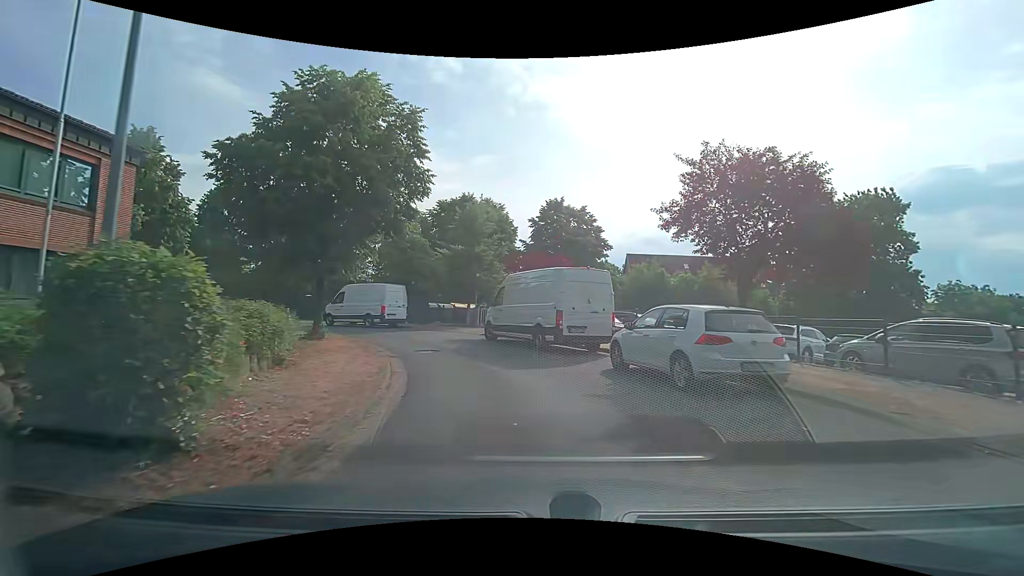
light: Day
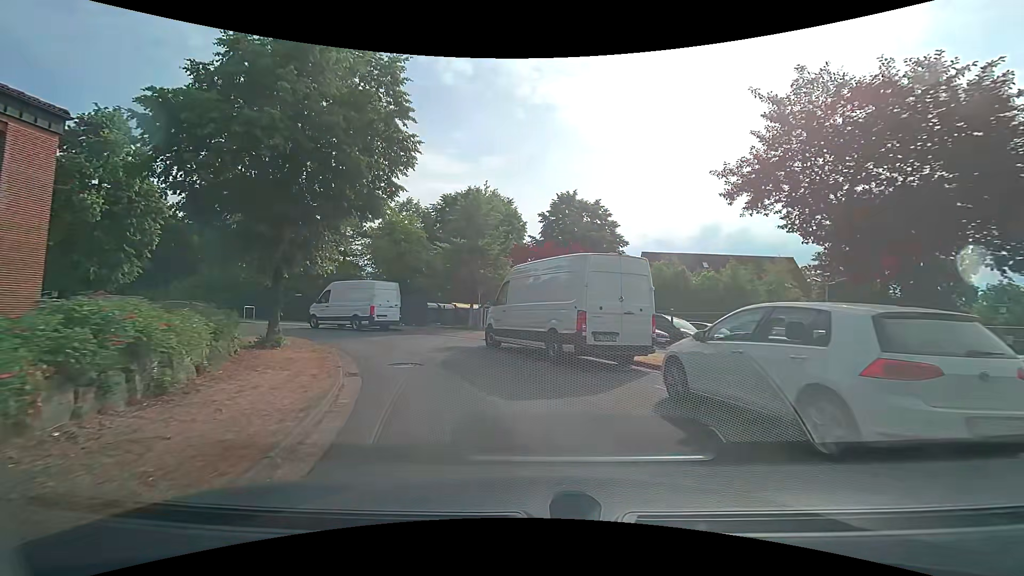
(0.0, +3.7) m; -1°
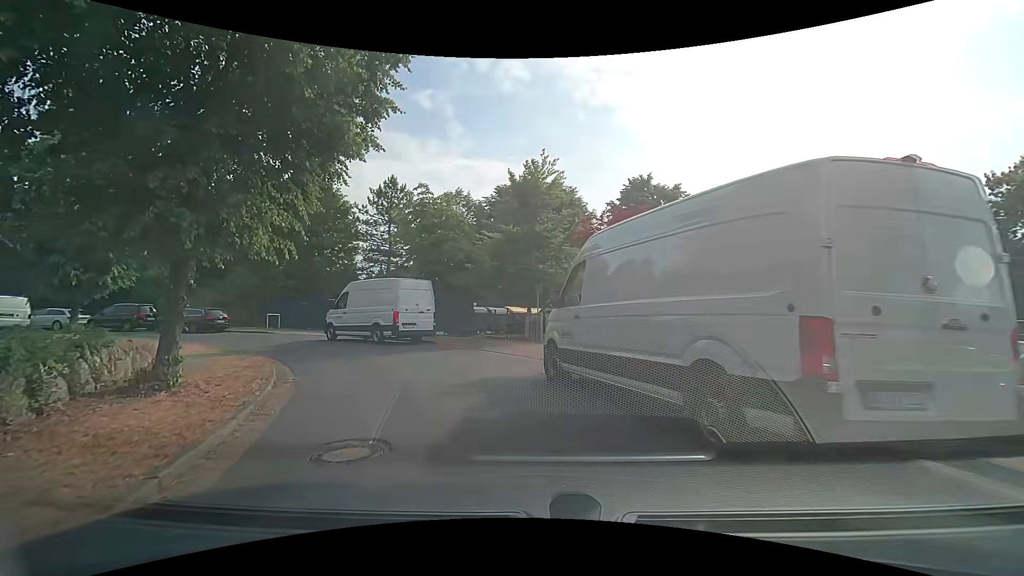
(-0.2, +6.7) m; -6°
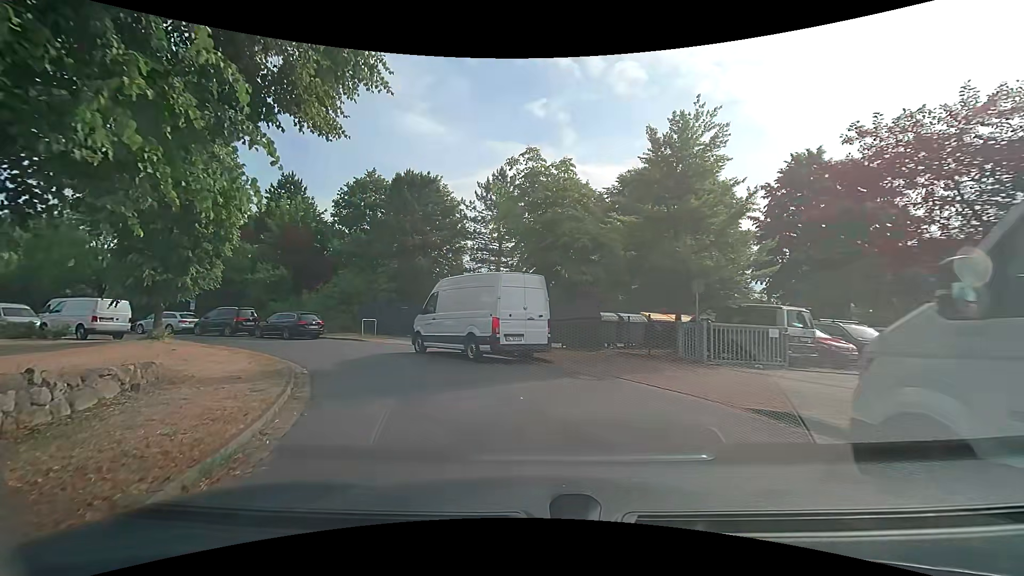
(-0.7, +5.7) m; -13°
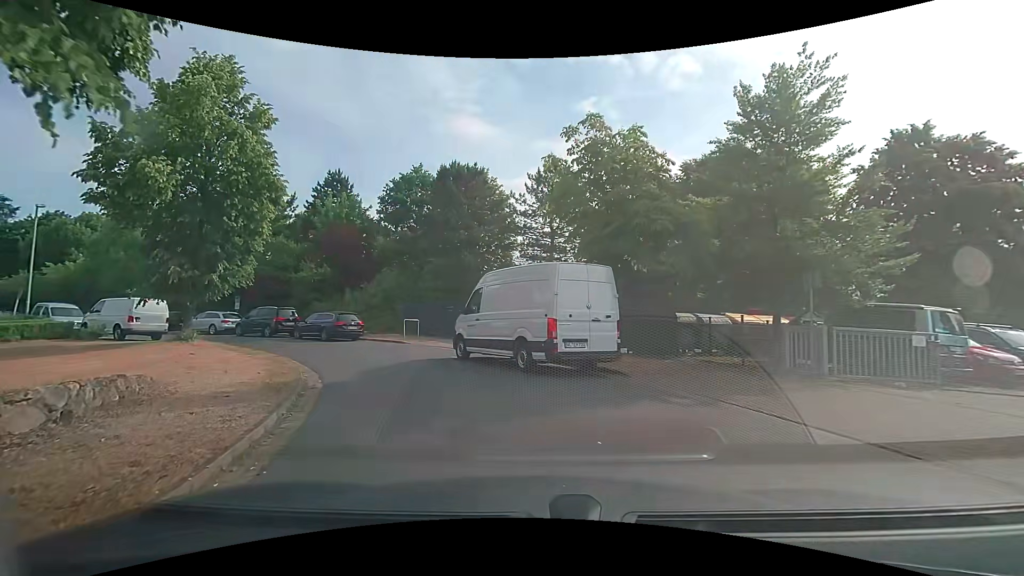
(-0.2, +2.7) m; -5°
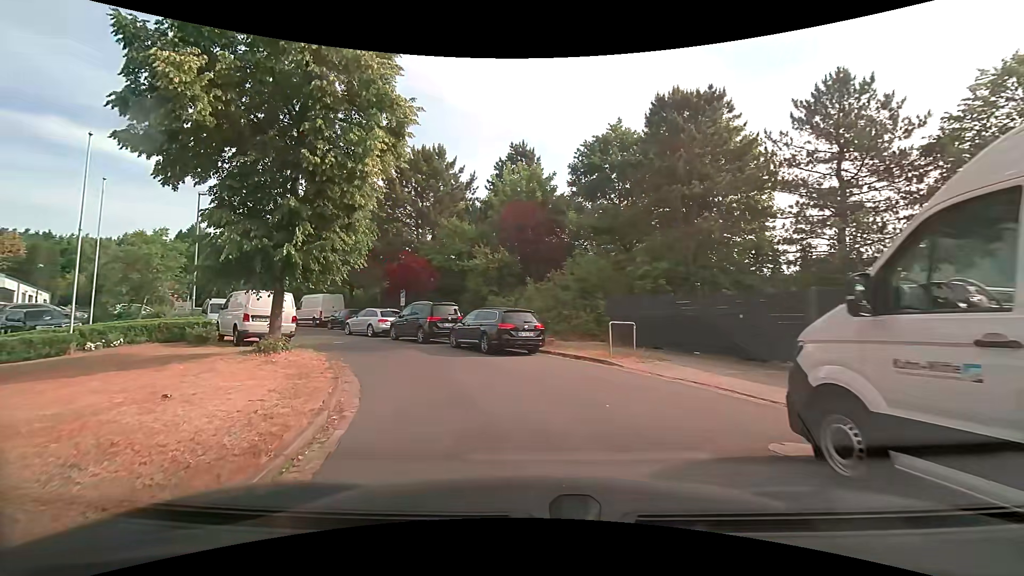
(-2.2, +10.3) m; -24°
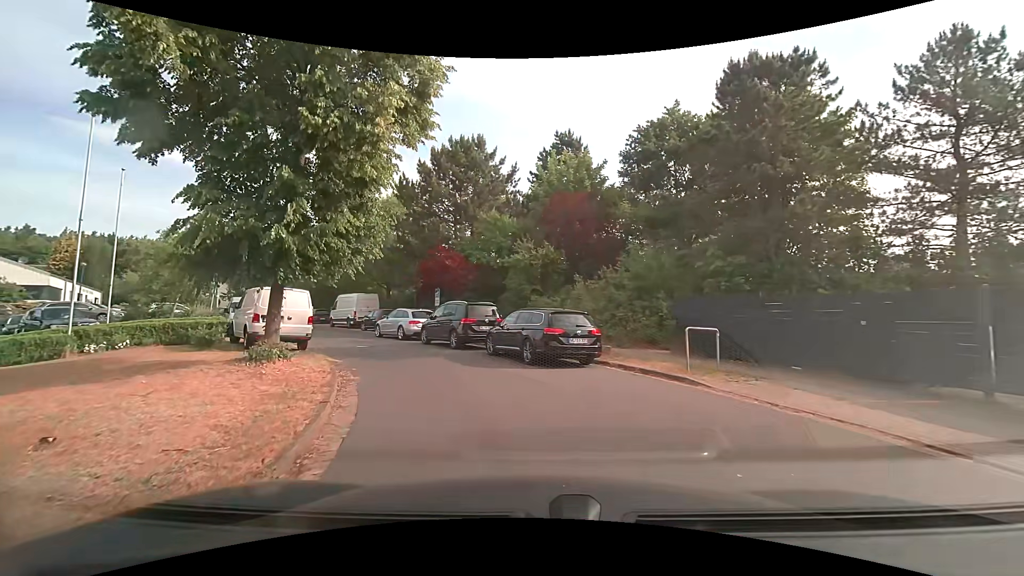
(-0.1, +2.8) m; -5°
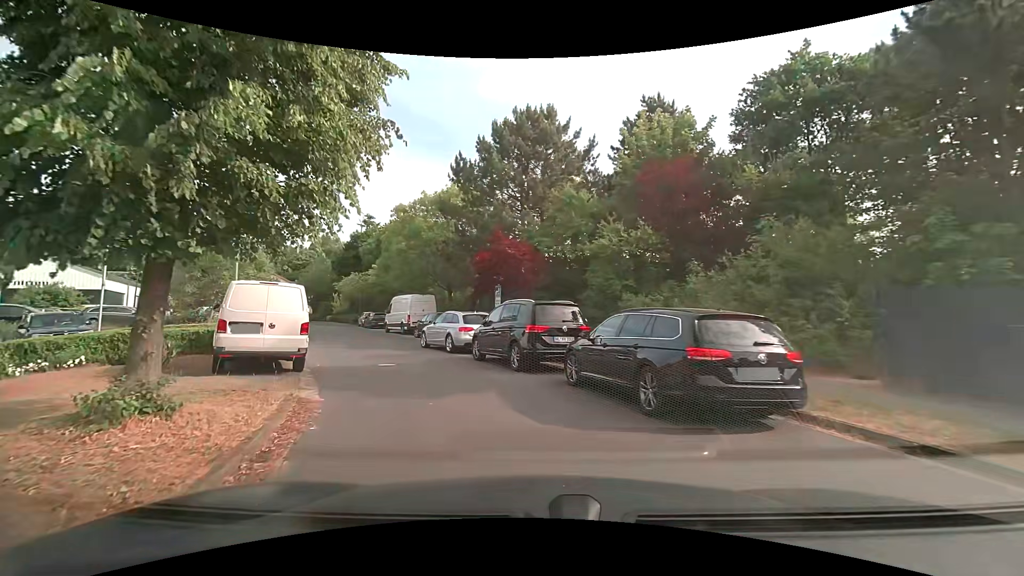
(-0.3, +5.9) m; -7°
(-2, +10) (-6, +19) (-10, +28) (-14, +37) (-19, +46) (-23, +55) (-28, +64) (-35, +71) (-43, +76) (-53, +77) m
